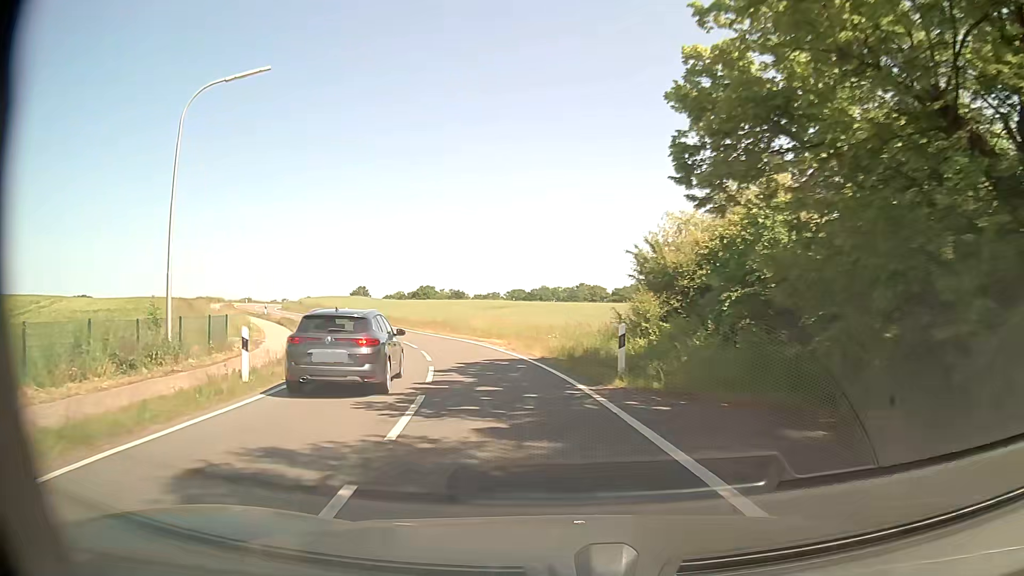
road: tertiary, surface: asphalt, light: Day
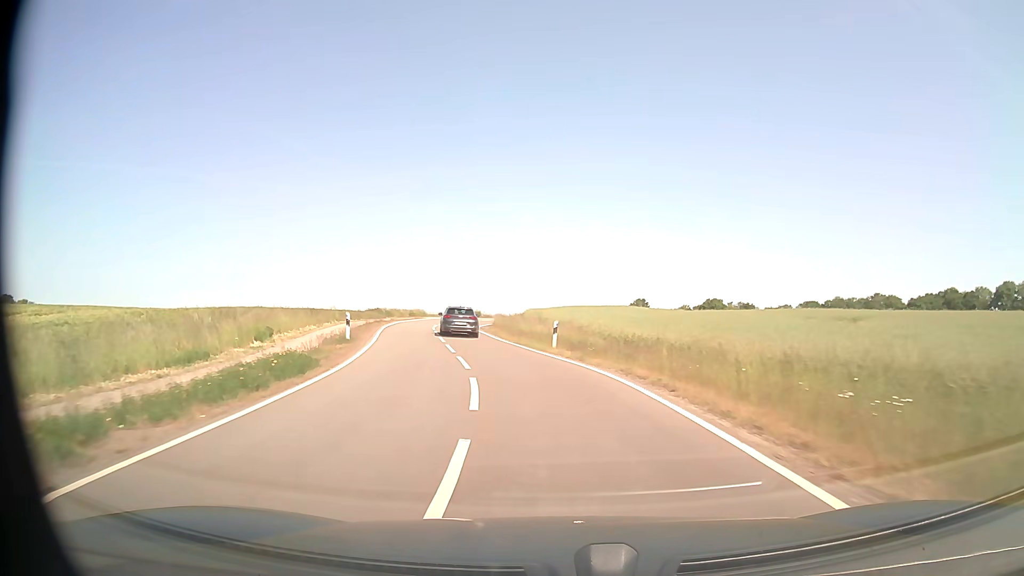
(-7.4, +34.0) m; -24°
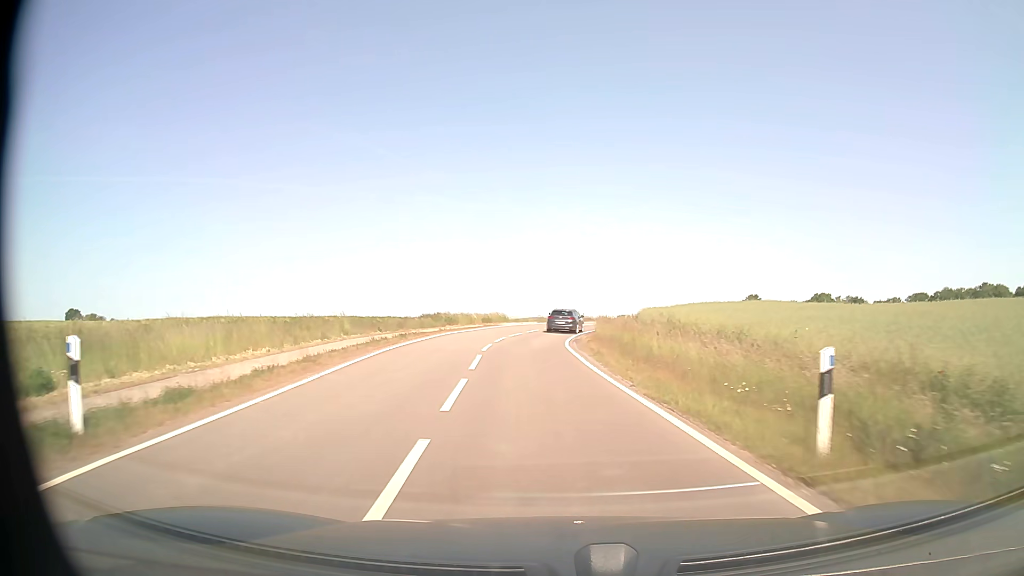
(-1.5, +18.1) m; -9°
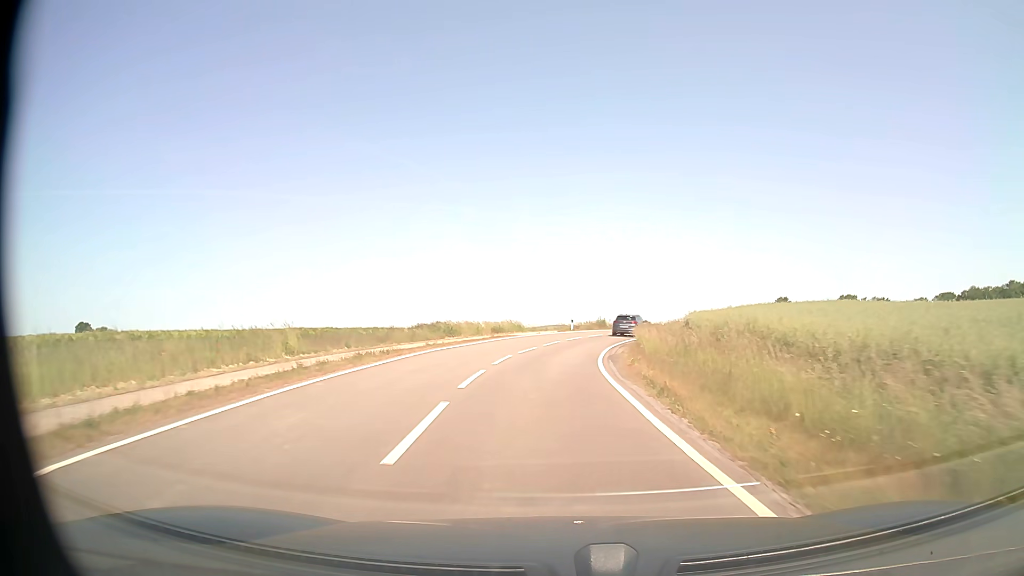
(-0.2, +9.1) m; -2°
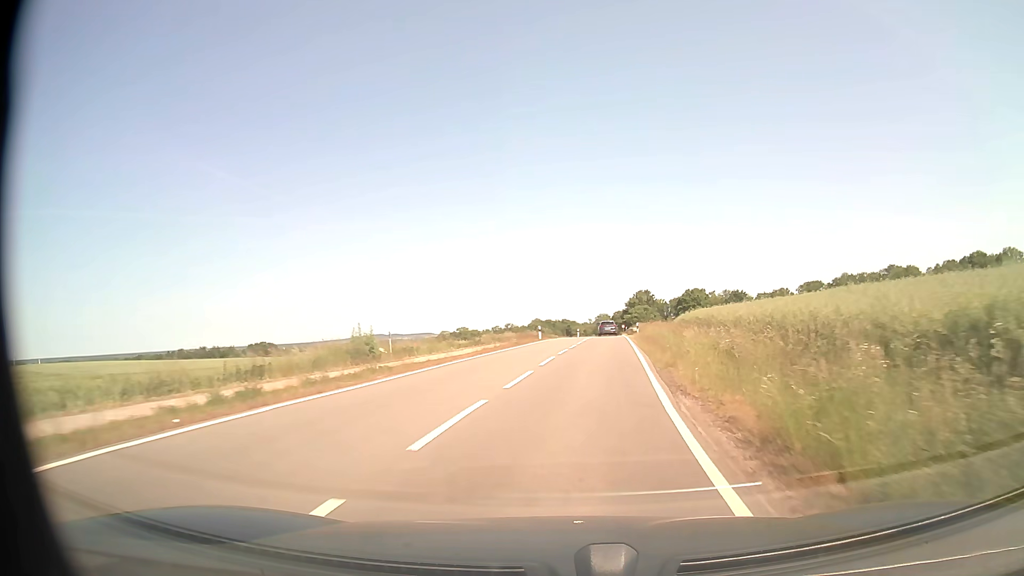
(+4.3, +46.4) m; +15°
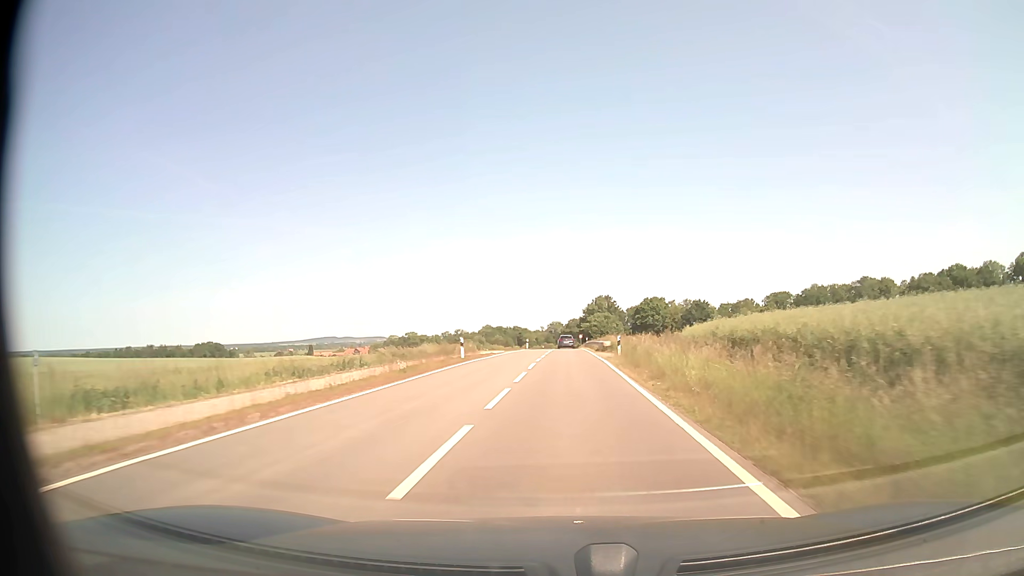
(+0.9, +19.6) m; +4°
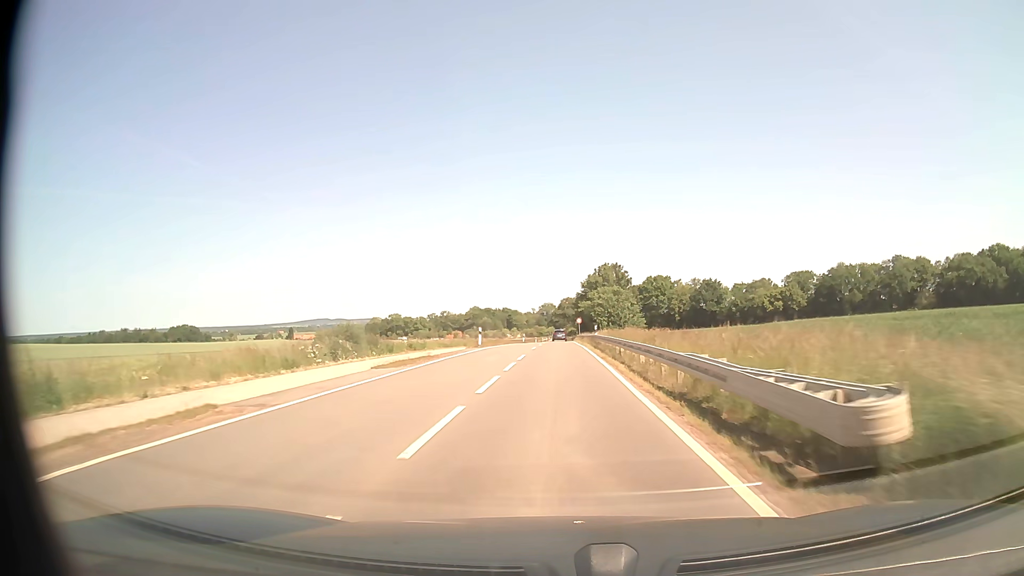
(+1.0, +40.9) m; +1°
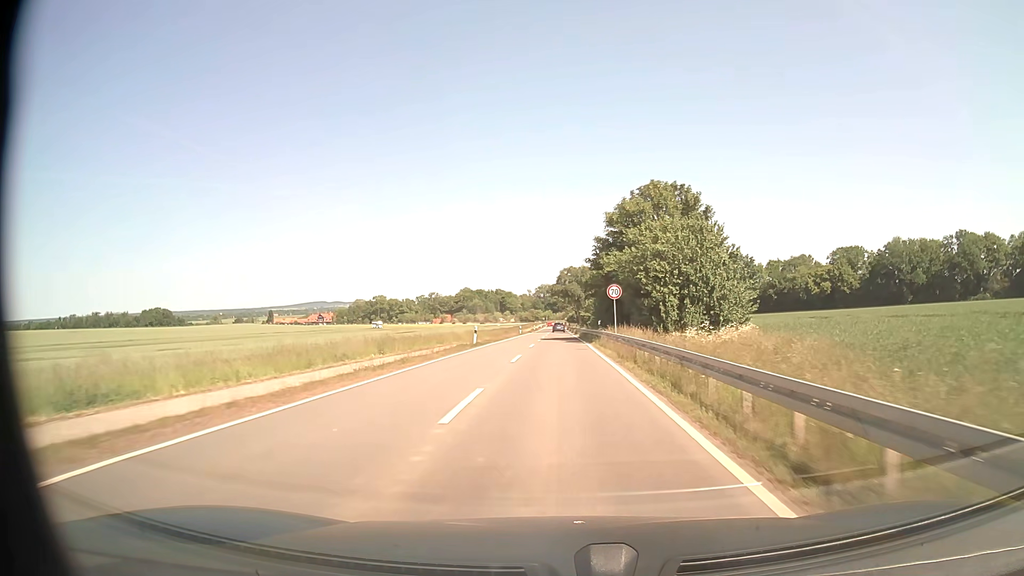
(0.0, +52.6) m; 0°
(0, +10) (0, +20) (0, +30) (0, +40) (0, +50) (0, +60) (0, +70) (0, +80) (0, +90) (0, +100) m
